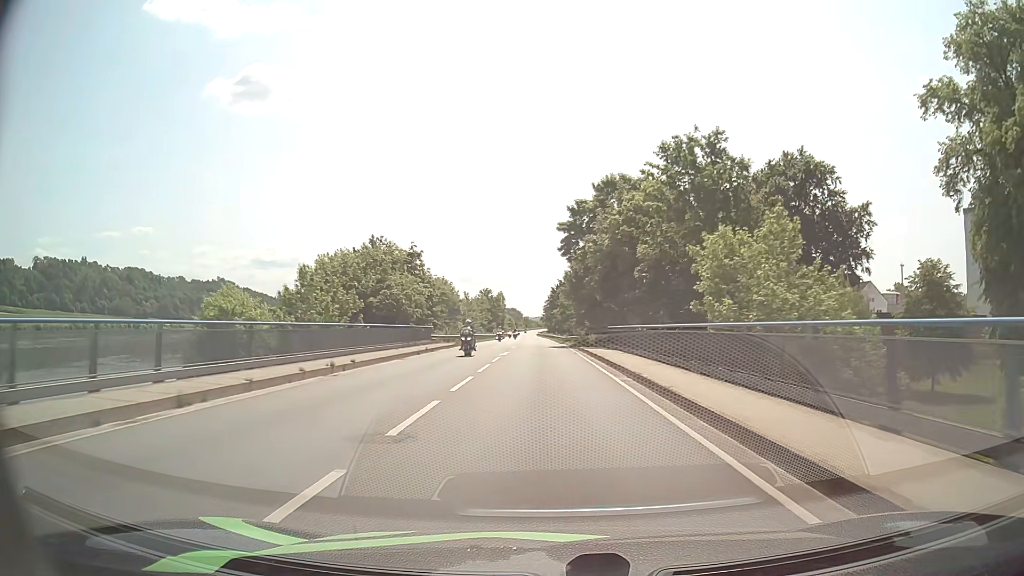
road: primary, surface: asphalt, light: Day
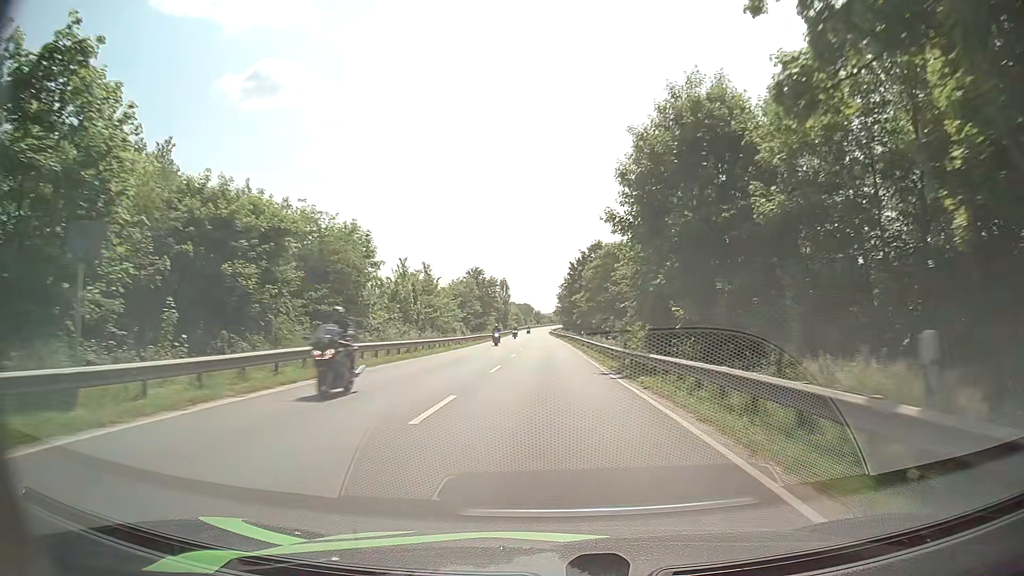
(-0.4, +47.5) m; -1°
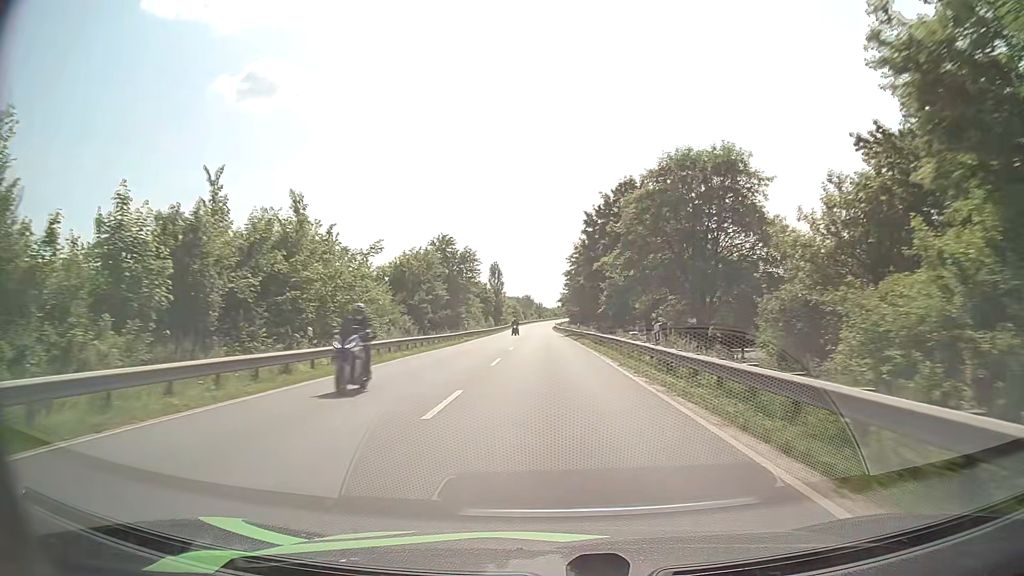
(-0.2, +35.7) m; 0°
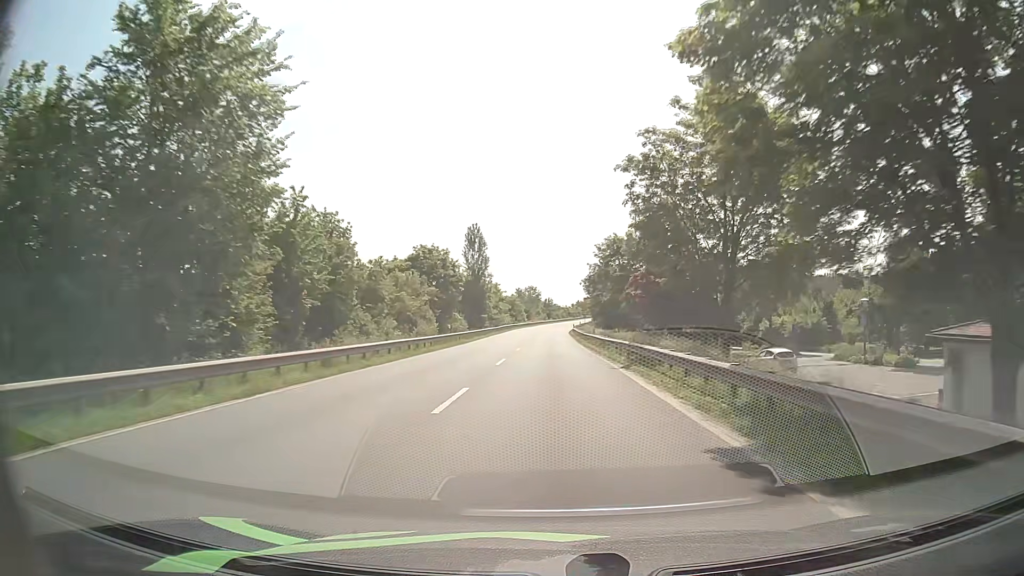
(-0.6, +59.2) m; -1°
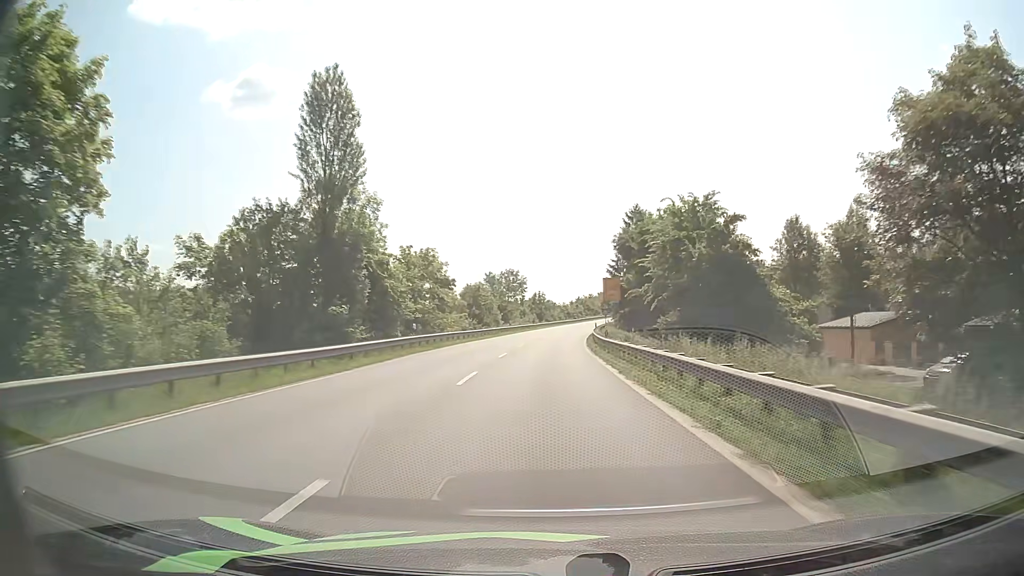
(+0.1, +59.0) m; +1°
(0, +10) (0, +20) (0, +30) (0, +40) (+1, +50) (+1, +60) (+2, +70) (+3, +80) (+4, +90) (+5, +100) m
